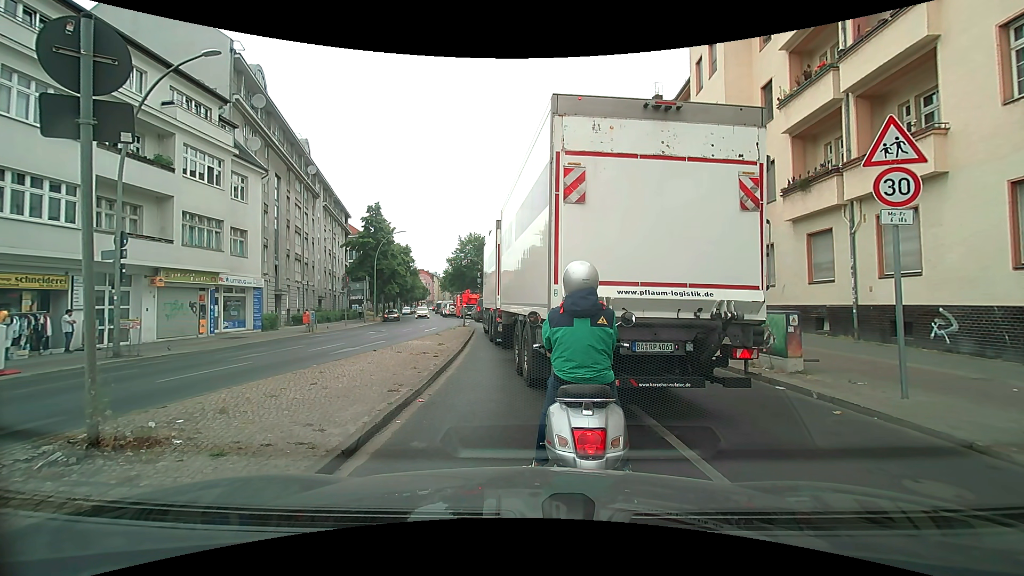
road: secondary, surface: asphalt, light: Day
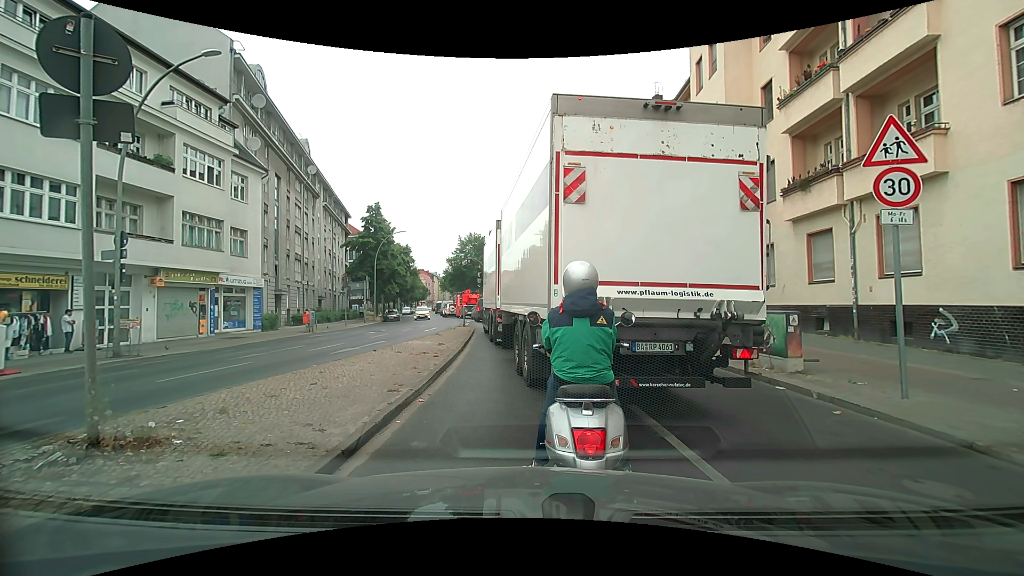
(0.0, 0.0) m; 0°
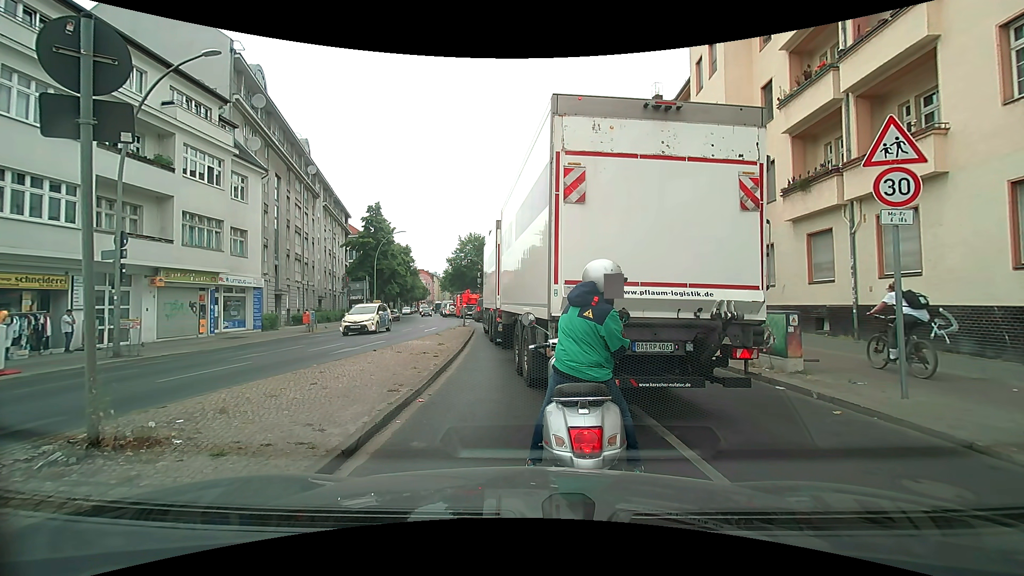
(0.0, 0.0) m; 0°
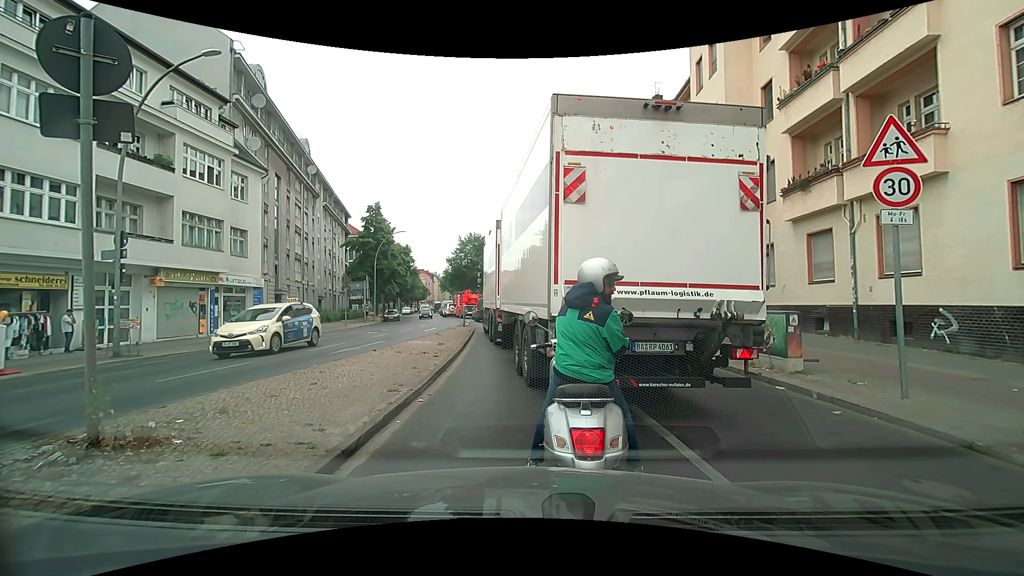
(0.0, 0.0) m; 0°
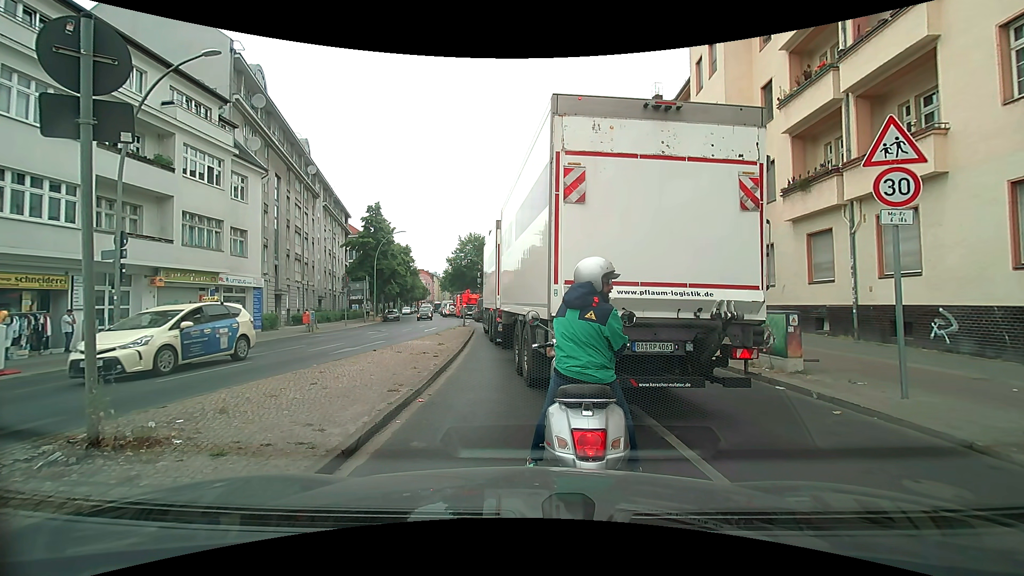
(0.0, 0.0) m; 0°
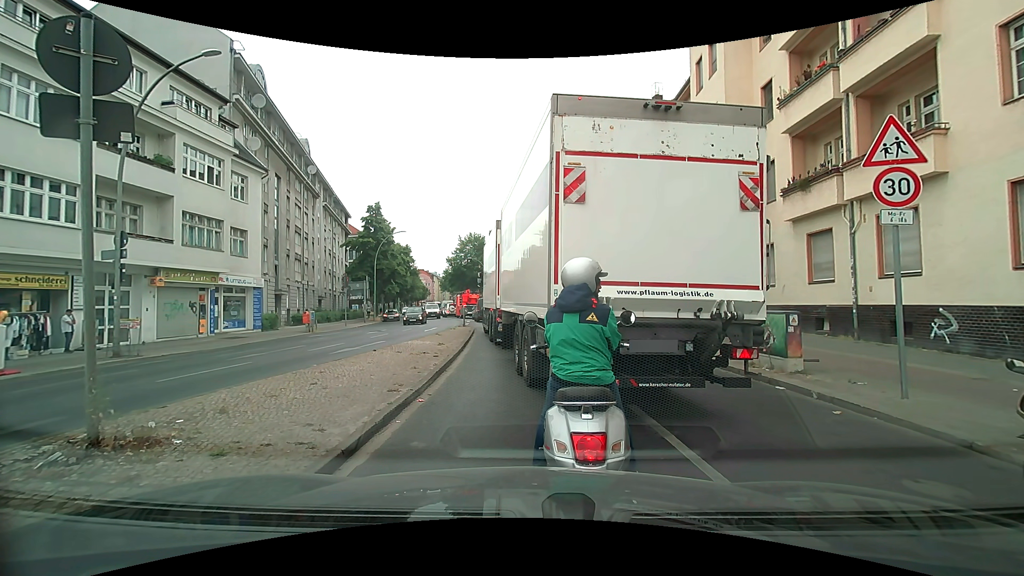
(0.0, 0.0) m; 0°
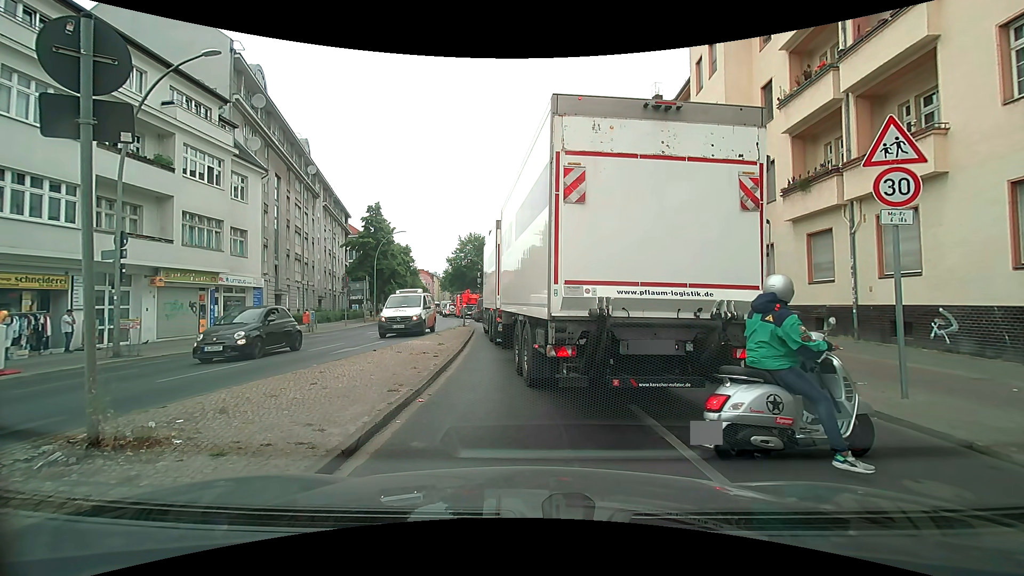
(0.0, 0.0) m; 0°
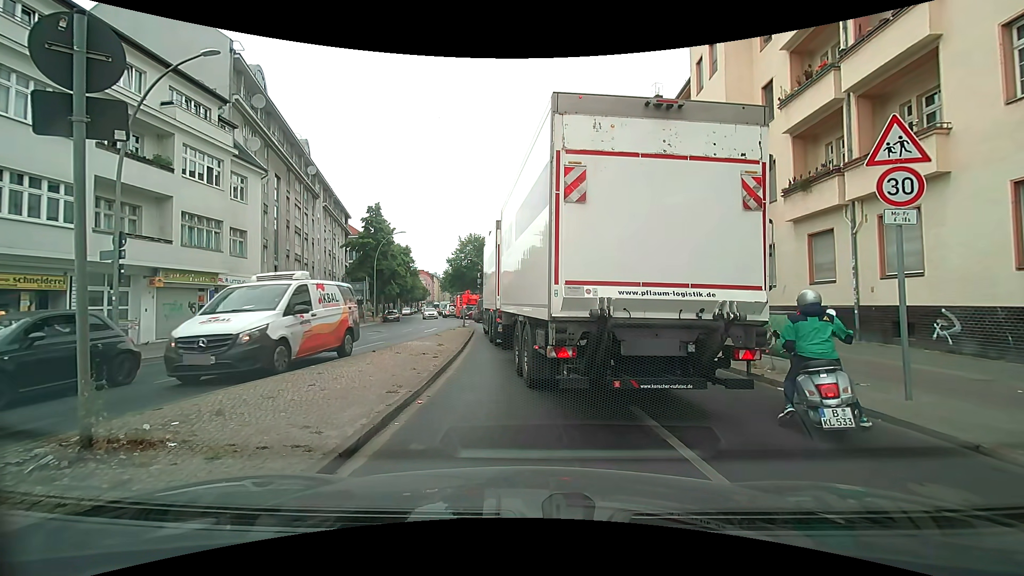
(0.0, 0.0) m; 0°
